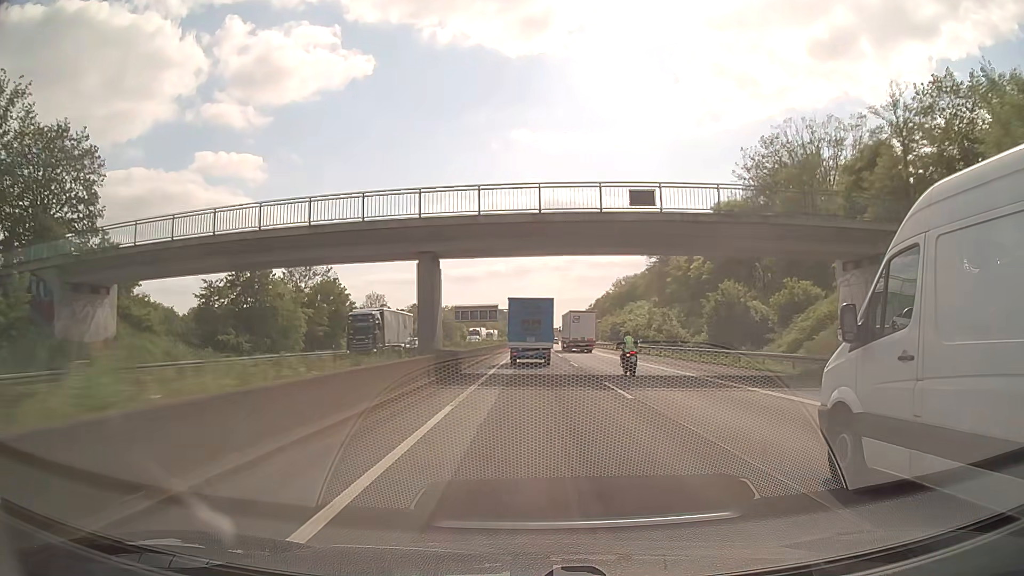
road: motorway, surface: asphalt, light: Day
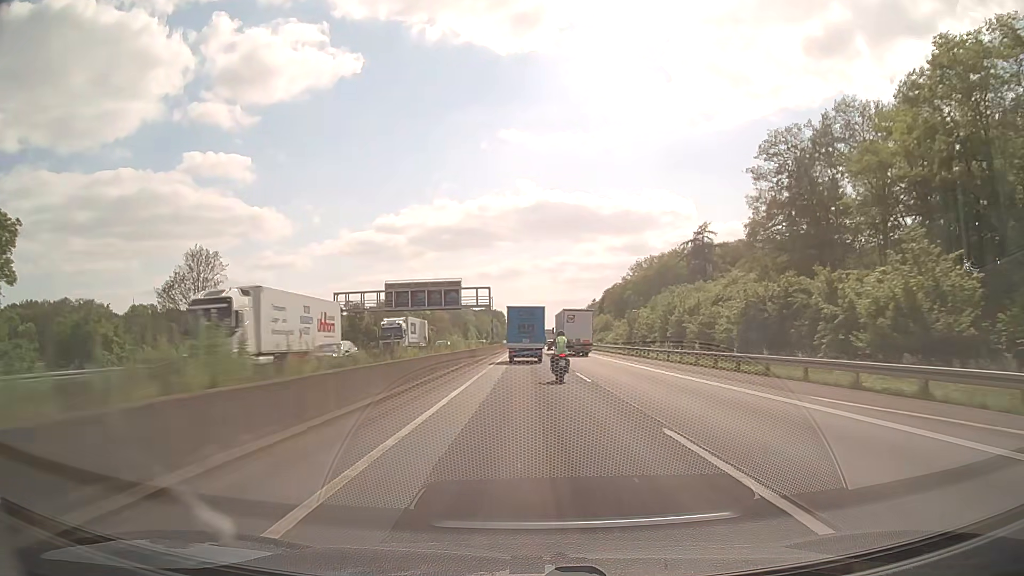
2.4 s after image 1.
(+0.7, +65.3) m; +1°
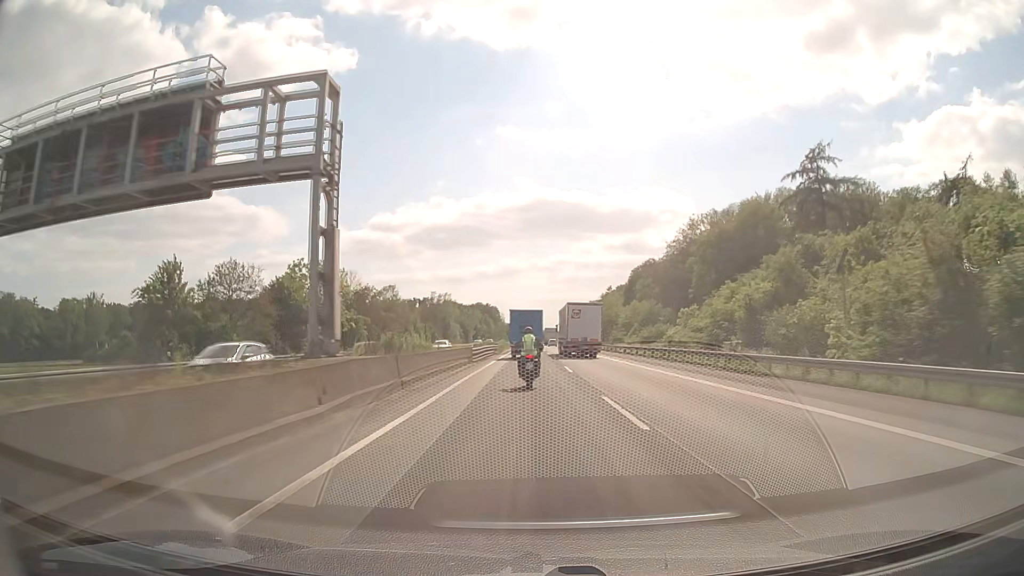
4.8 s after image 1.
(+0.1, +66.1) m; 0°
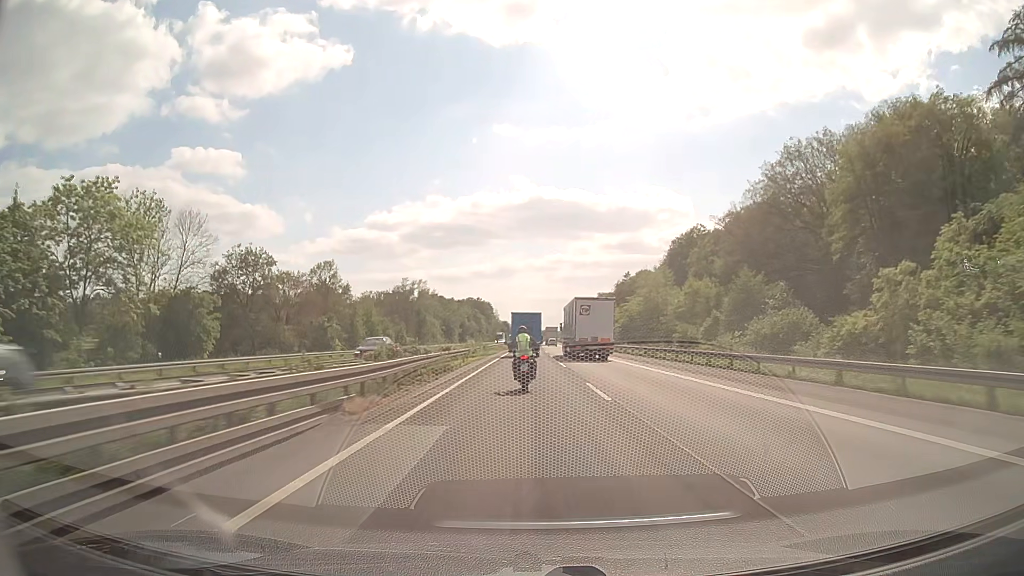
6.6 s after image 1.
(+0.1, +49.1) m; 0°
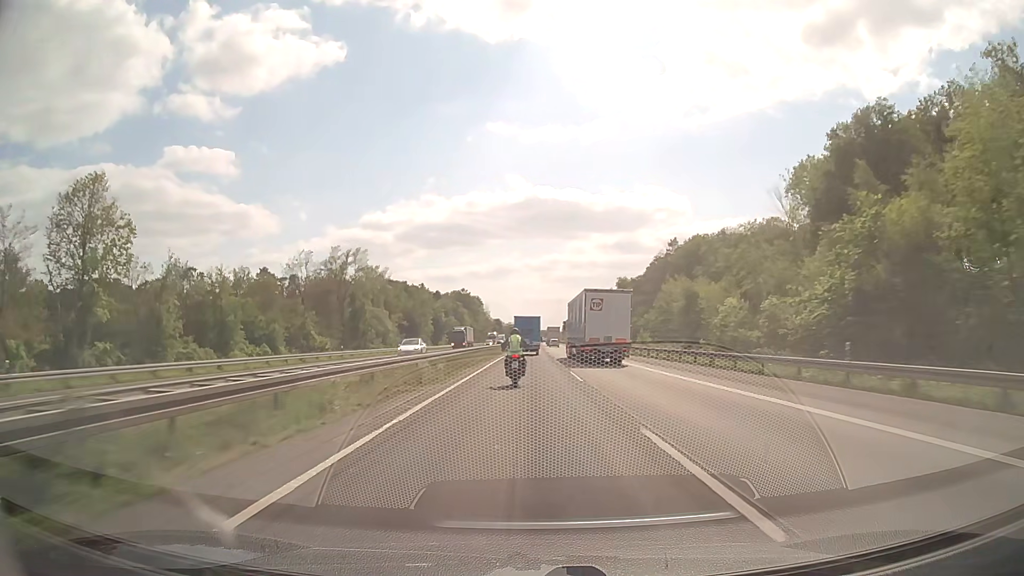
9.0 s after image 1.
(+0.1, +64.7) m; 0°
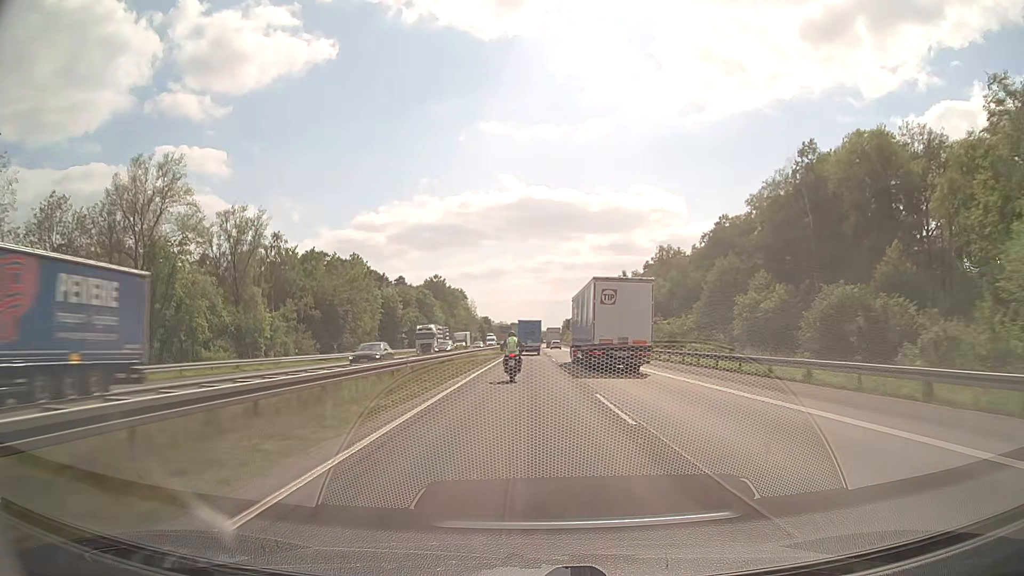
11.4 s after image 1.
(+0.3, +65.3) m; 0°
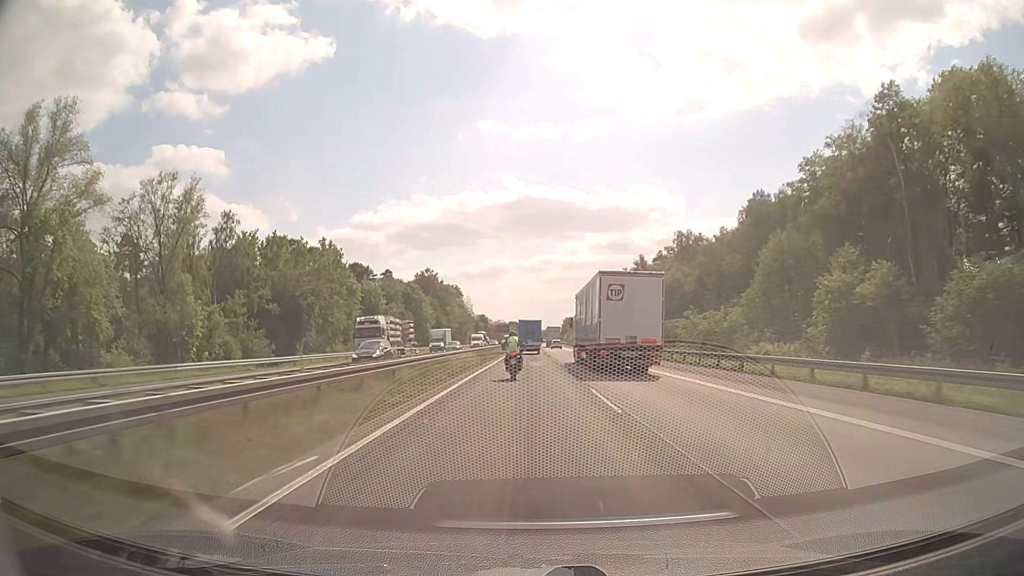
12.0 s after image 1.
(0.0, +16.5) m; 0°
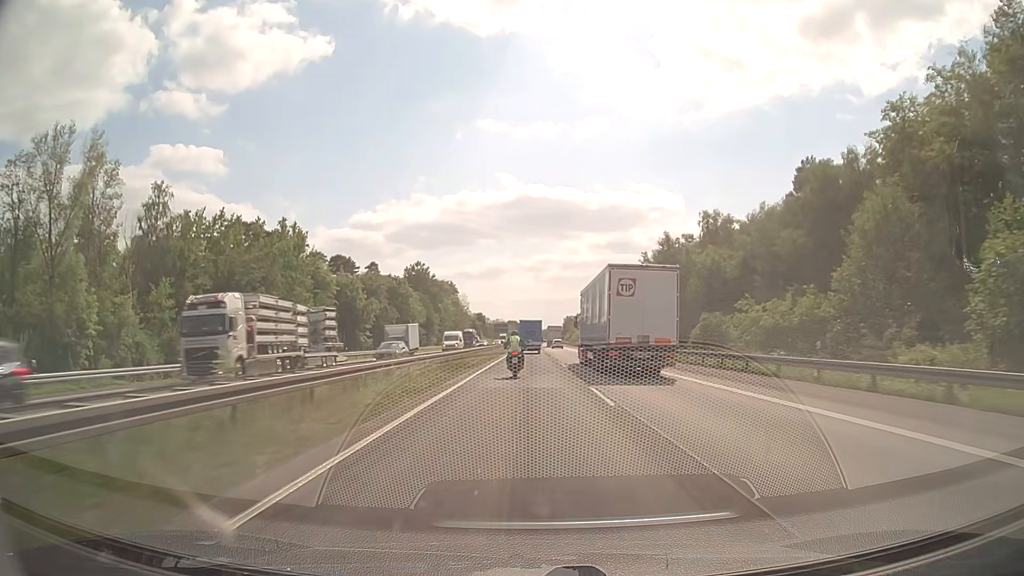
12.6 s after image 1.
(0.0, +16.6) m; 0°
